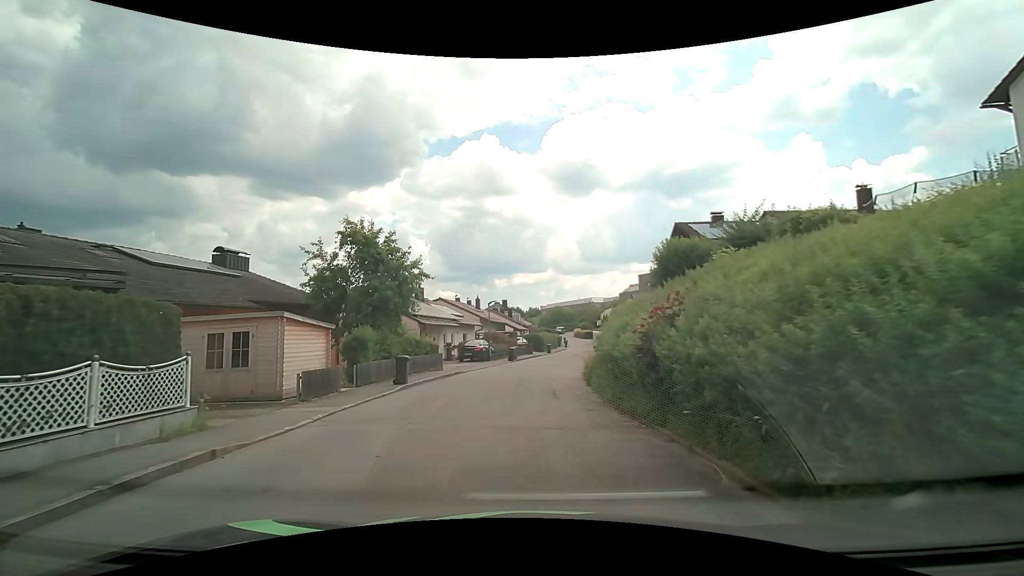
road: residential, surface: asphalt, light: Day
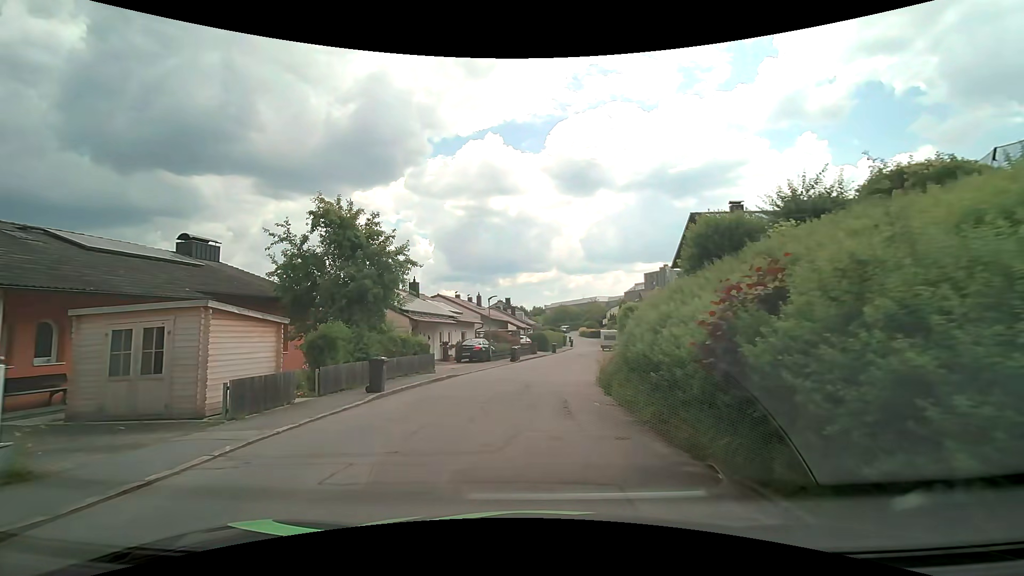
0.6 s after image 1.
(0.0, +3.2) m; -1°
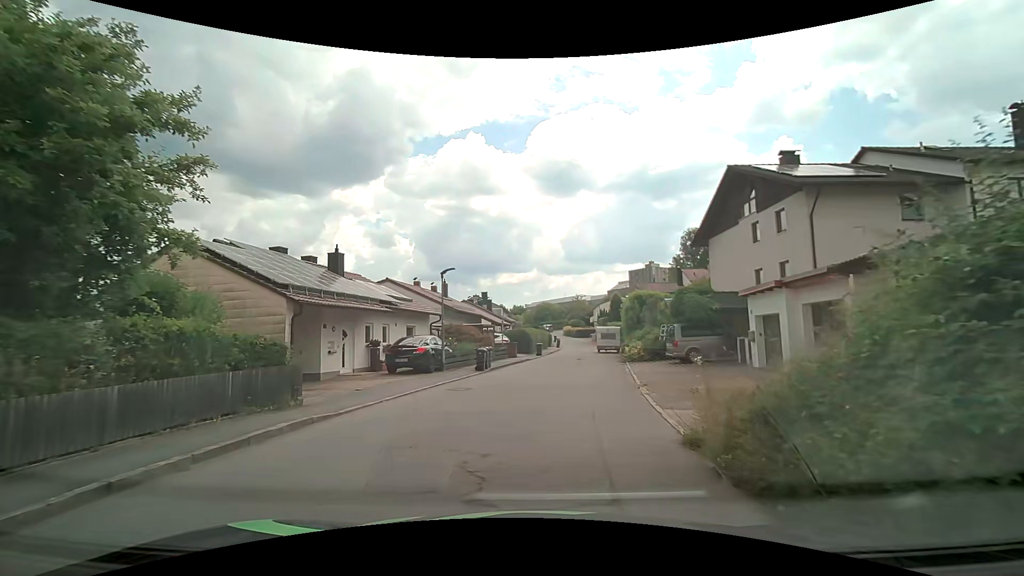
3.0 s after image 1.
(0.0, +11.7) m; +2°
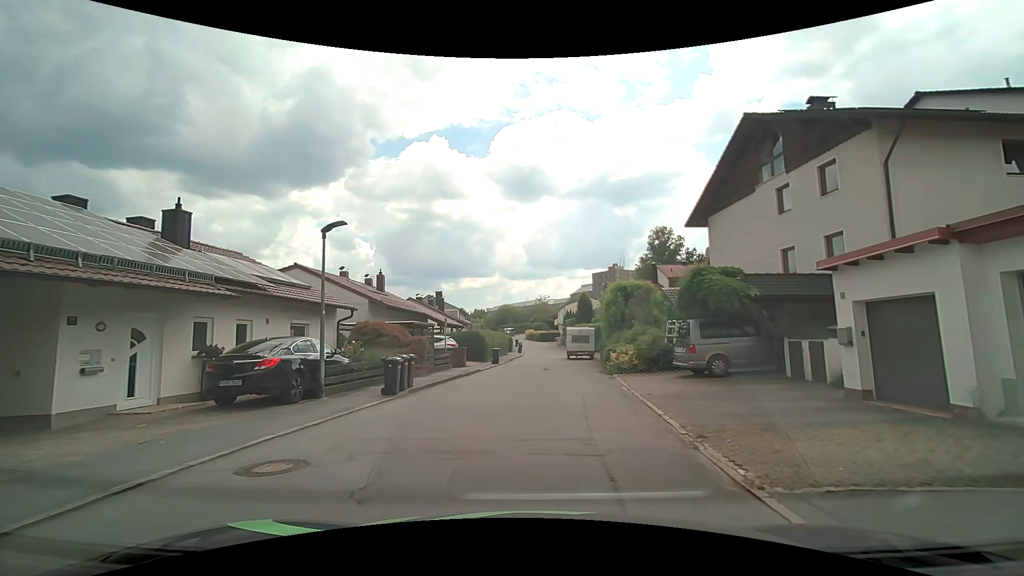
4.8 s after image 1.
(+0.3, +8.4) m; +4°
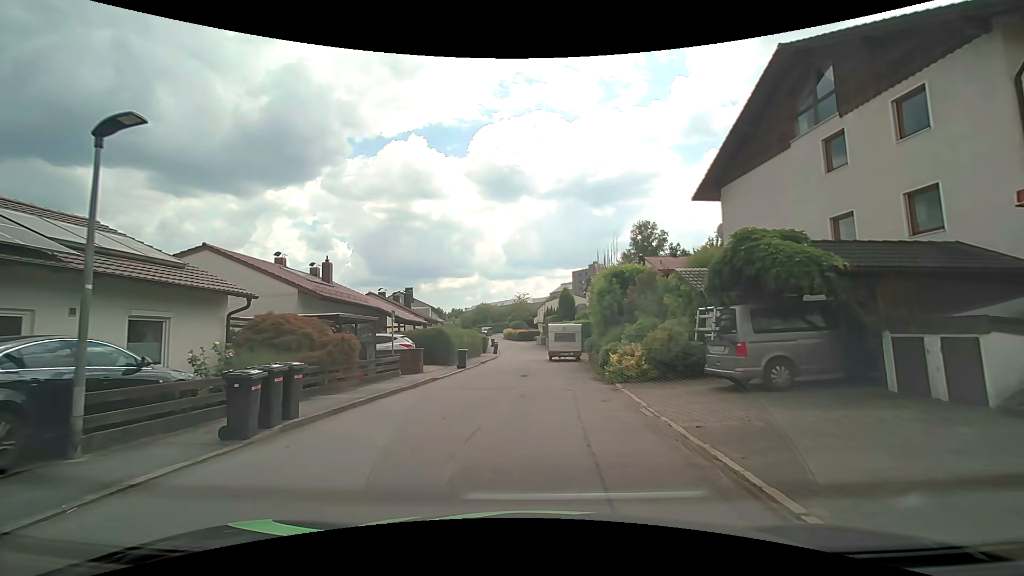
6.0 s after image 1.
(+0.1, +5.8) m; +2°
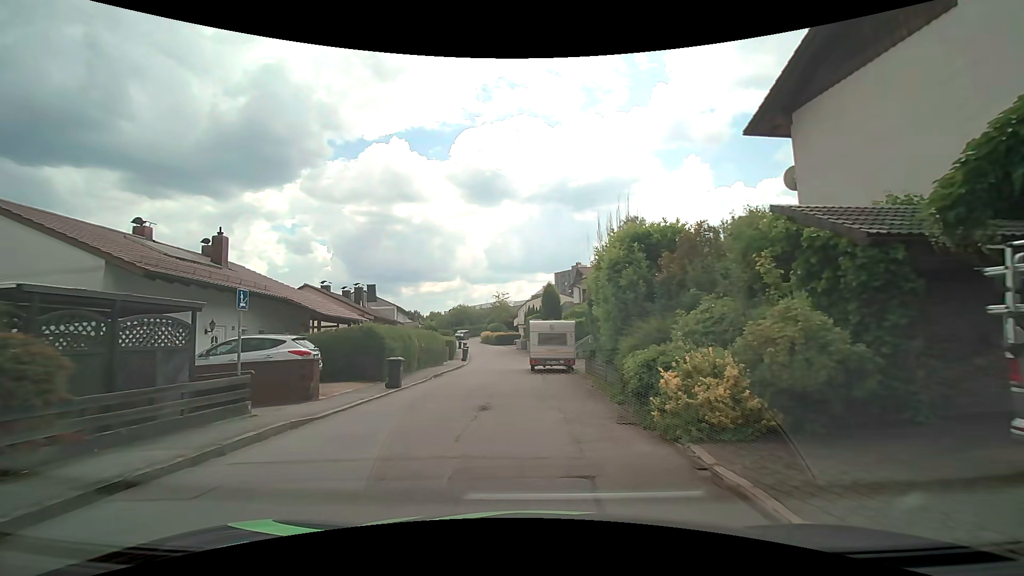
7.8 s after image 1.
(+0.2, +8.8) m; +2°
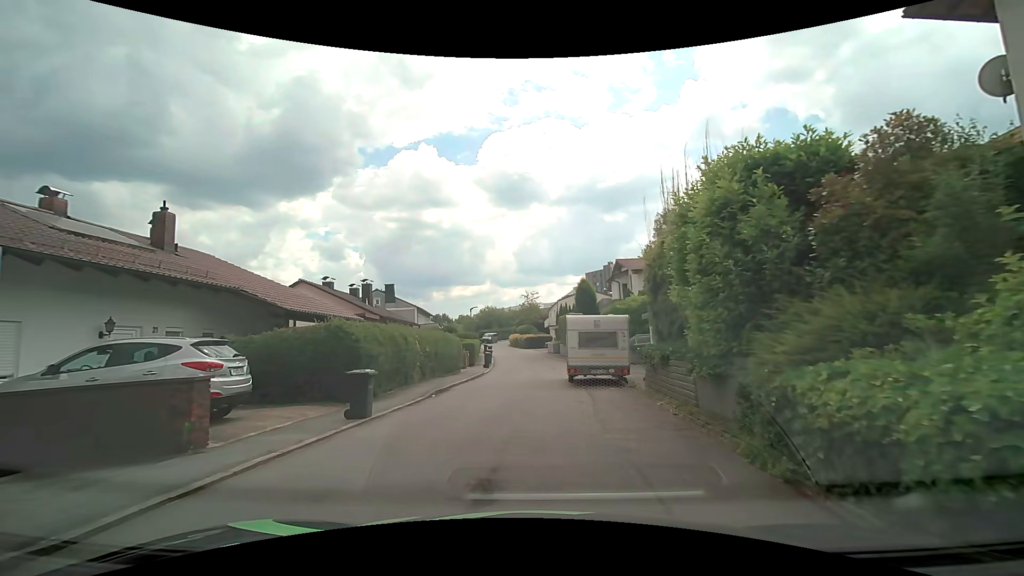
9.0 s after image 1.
(-0.1, +5.8) m; -3°
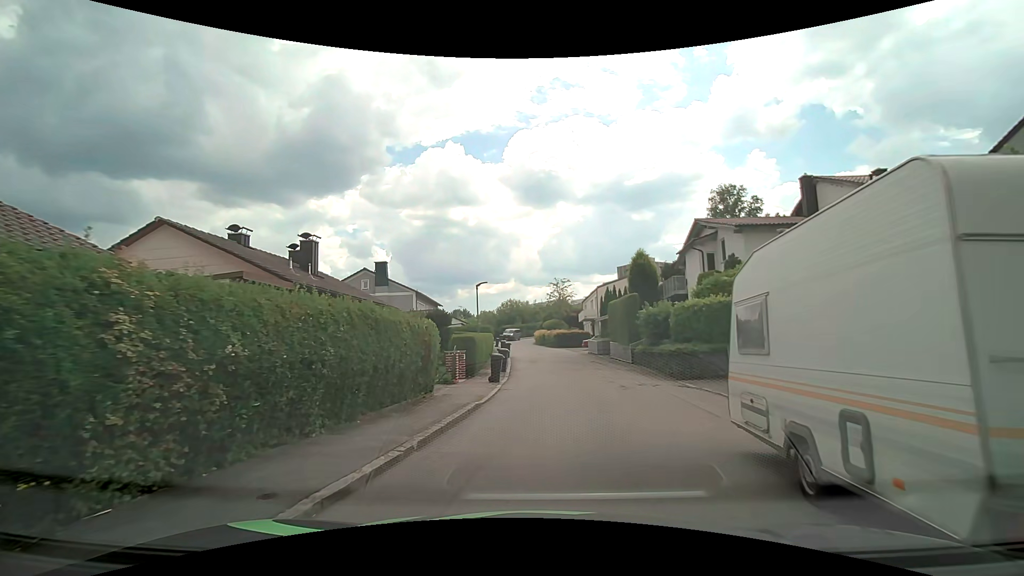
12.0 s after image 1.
(-1.0, +14.4) m; -4°
(0, +10) (+1, +20) (+2, +30) (+2, +40) (0, +50) (-1, +60) (-1, +70) (-1, +80) (+1, +89) (+5, +99) m
